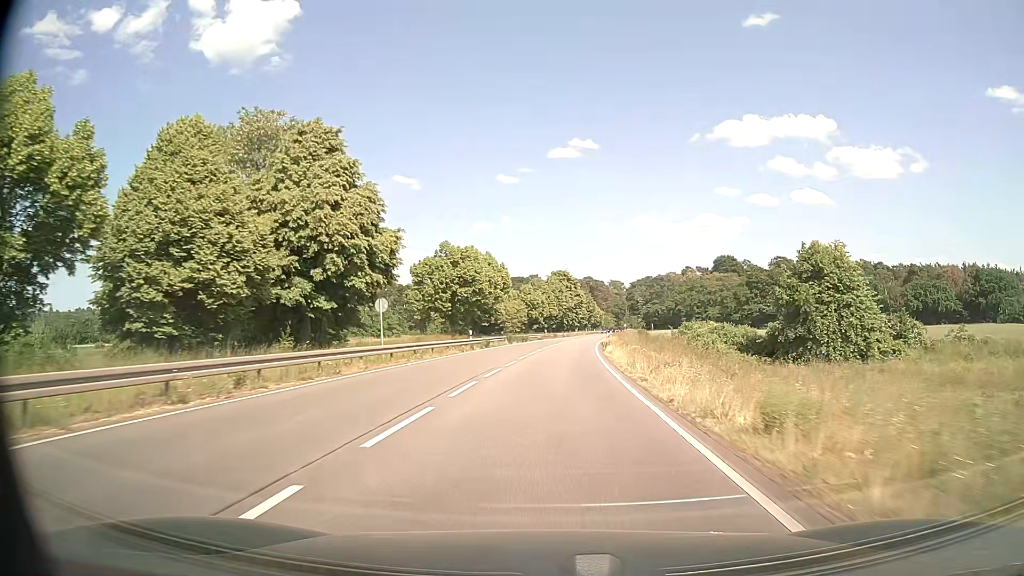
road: primary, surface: asphalt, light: Day
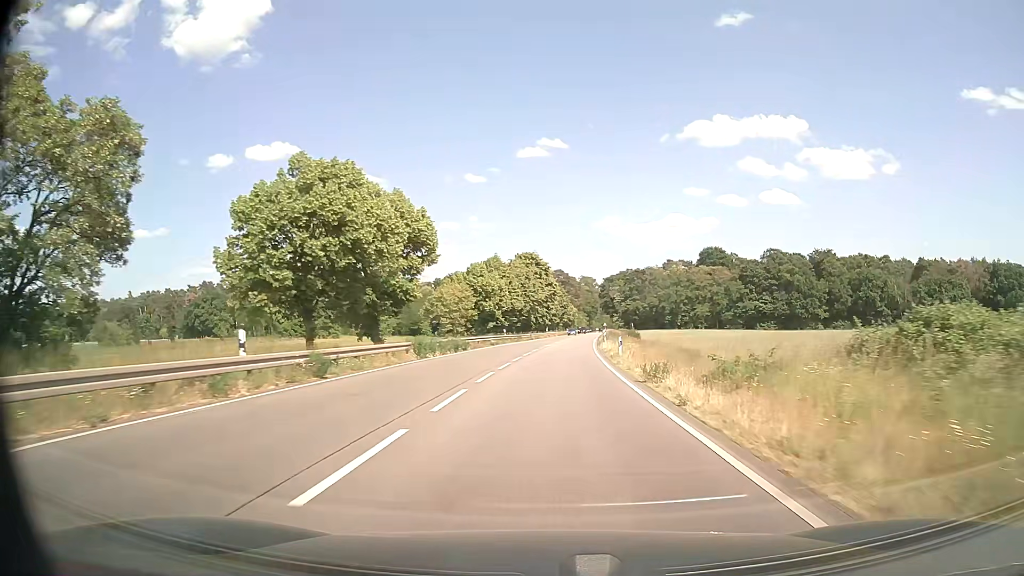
(+0.8, +32.7) m; +3°
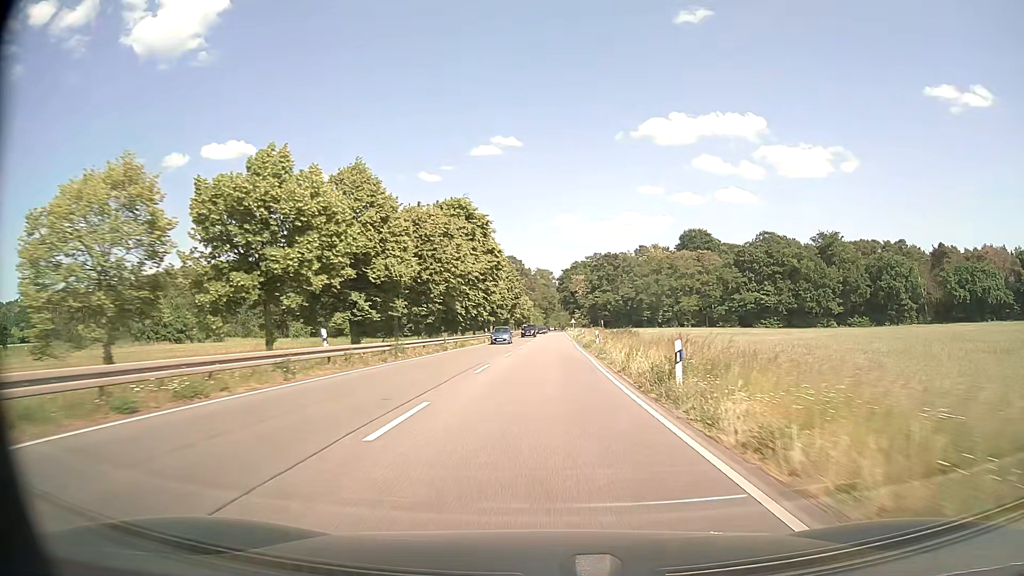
(+1.6, +45.0) m; +4°
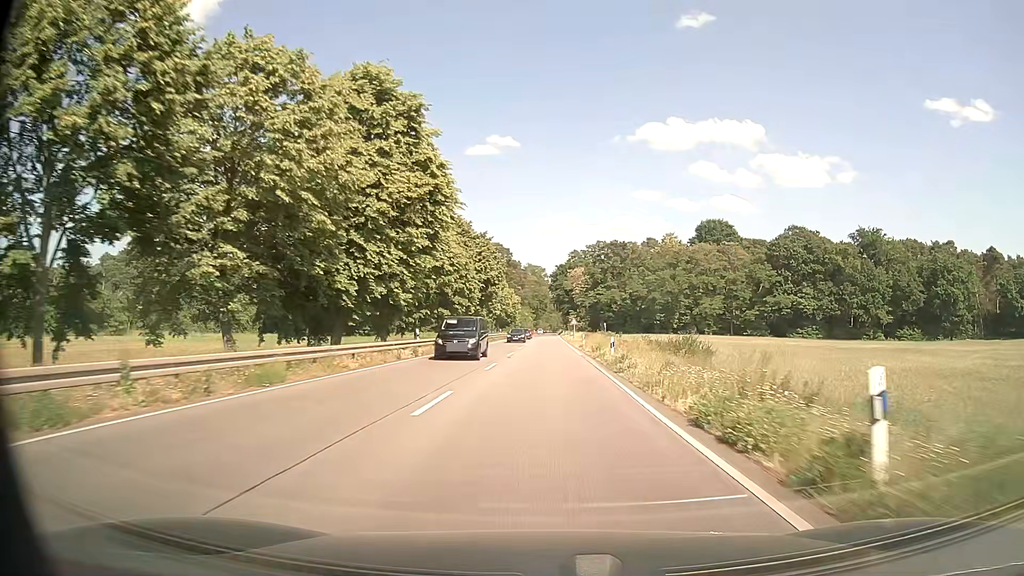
(+0.2, +33.6) m; +1°
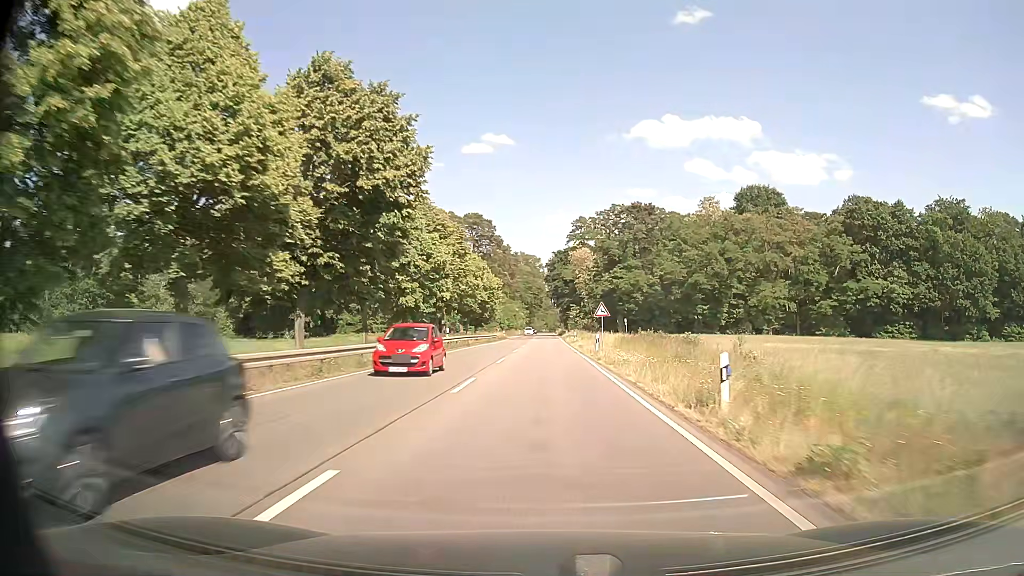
(+0.4, +44.1) m; +1°
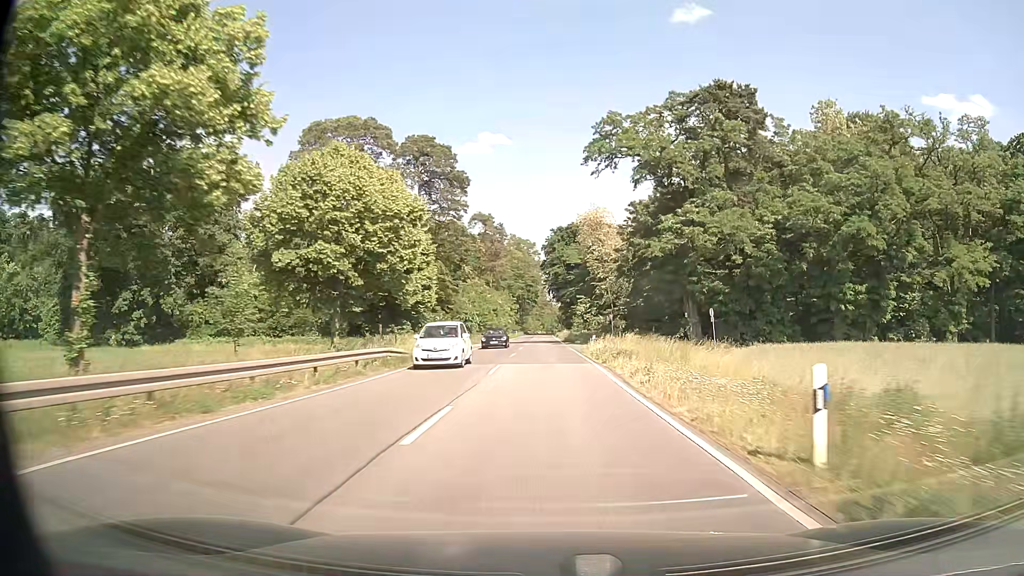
(-0.2, +54.3) m; 0°
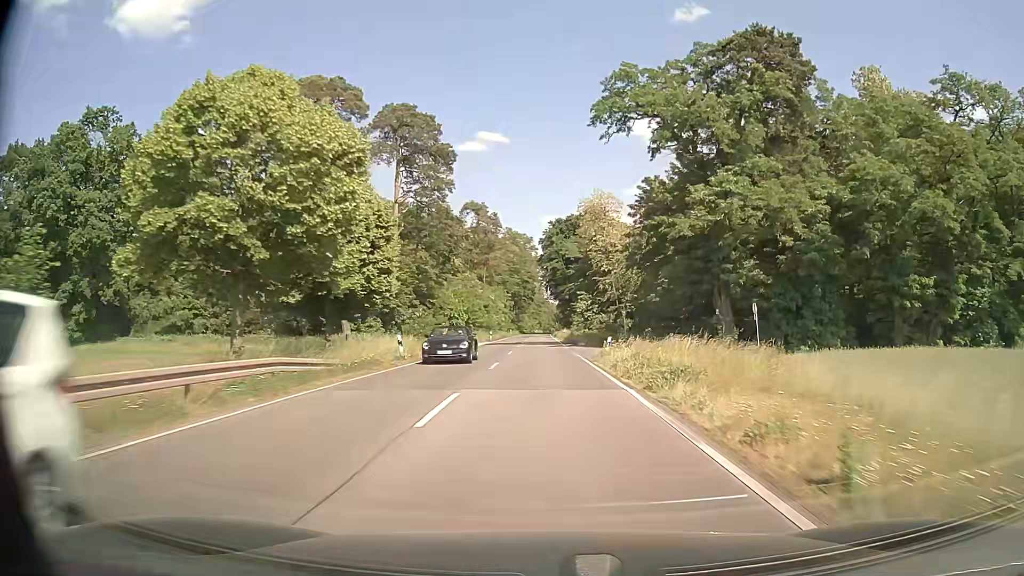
(0.0, +10.7) m; 0°
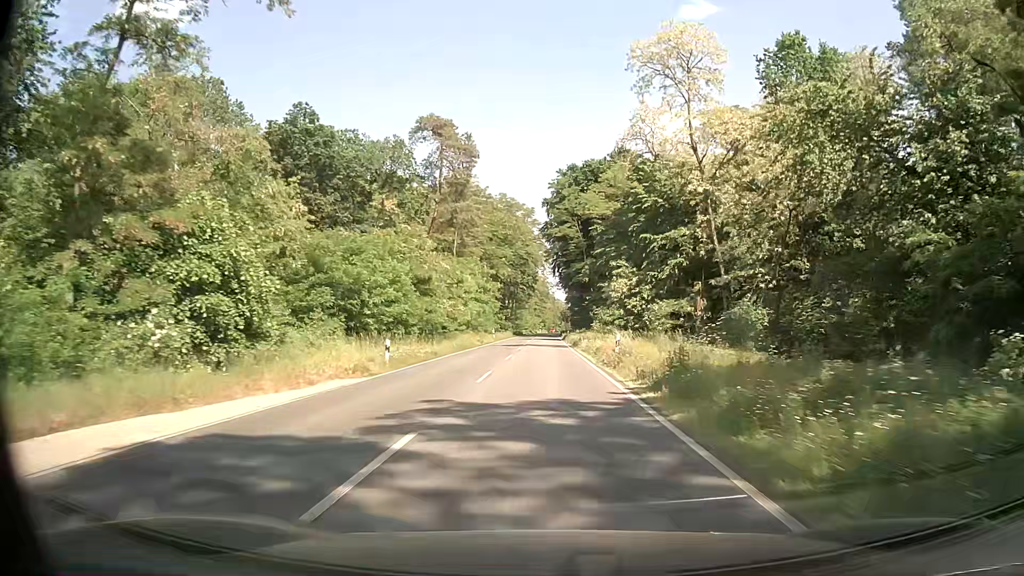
(0.0, +53.0) m; 0°
(0, +10) (0, +20) (0, +30) (0, +40) (0, +50) (0, +60) (0, +70) (+1, +80) (+1, +90) (+1, +100) m
